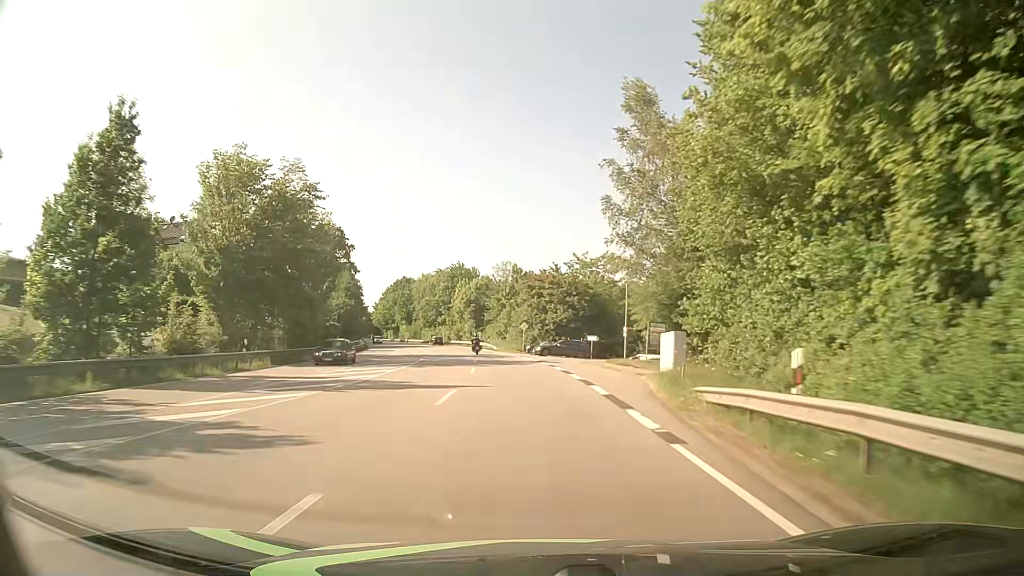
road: primary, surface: asphalt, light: Day
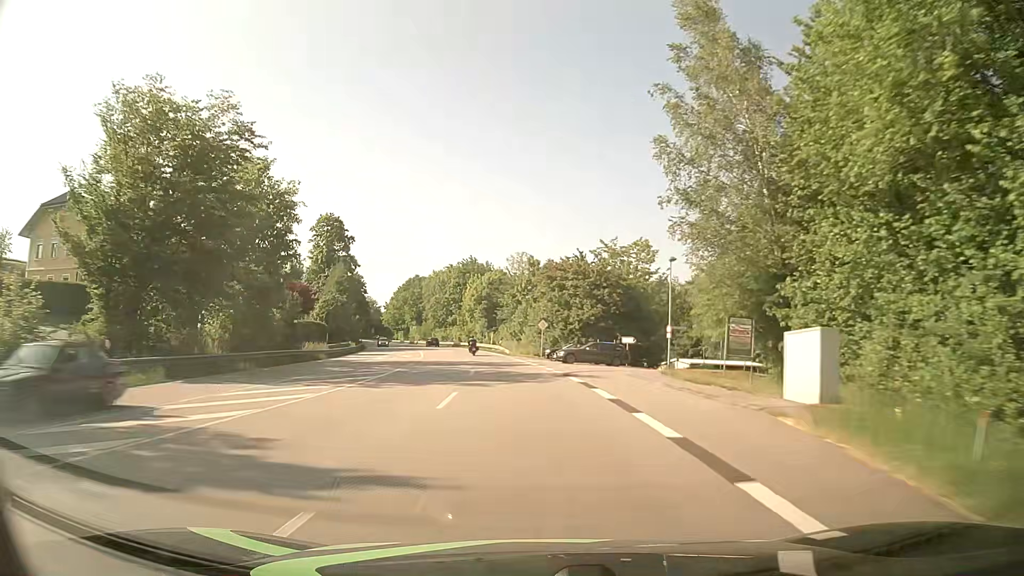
(-0.1, +12.5) m; -1°
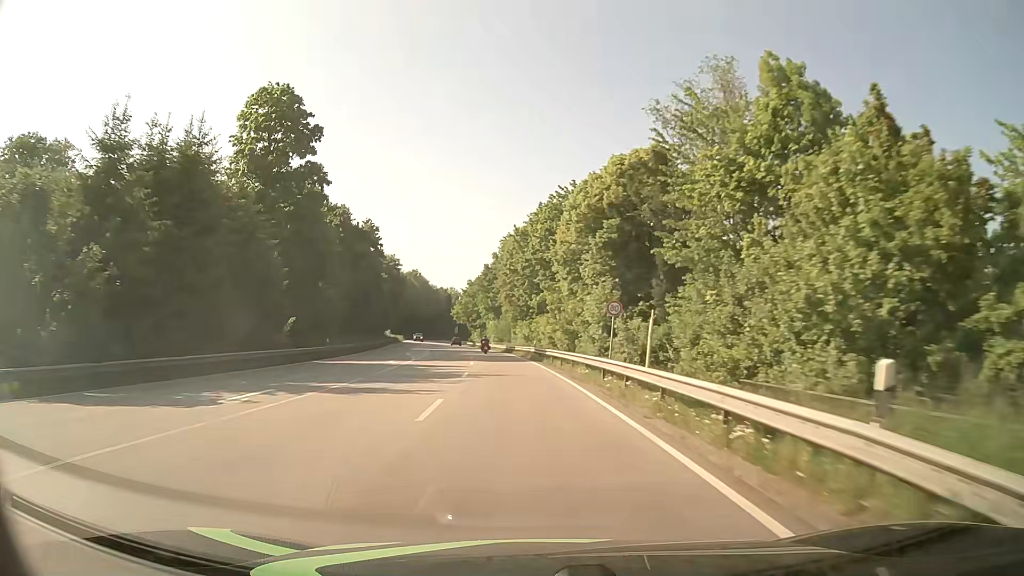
(-5.5, +62.2) m; -9°
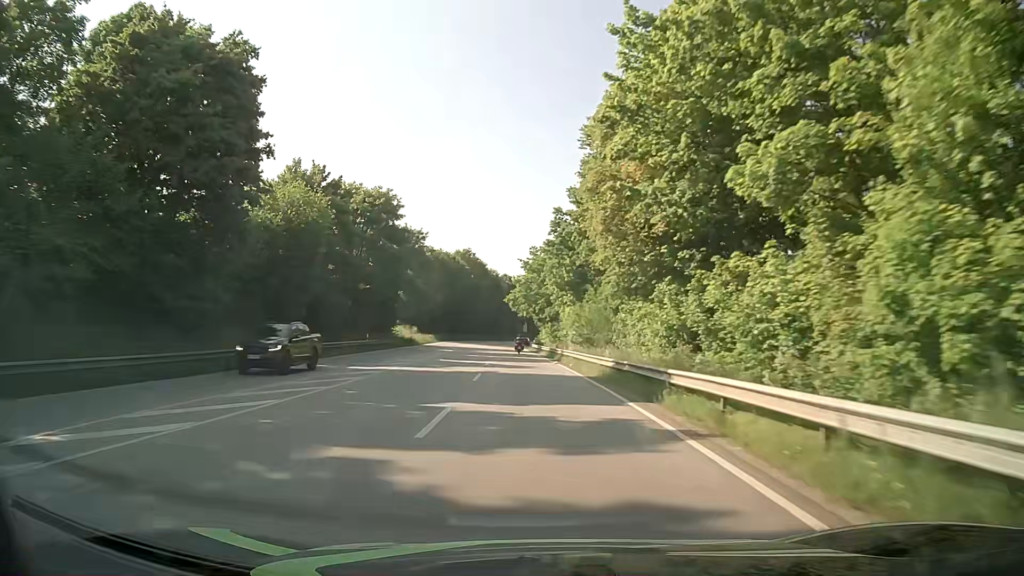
(-3.6, +50.0) m; -7°
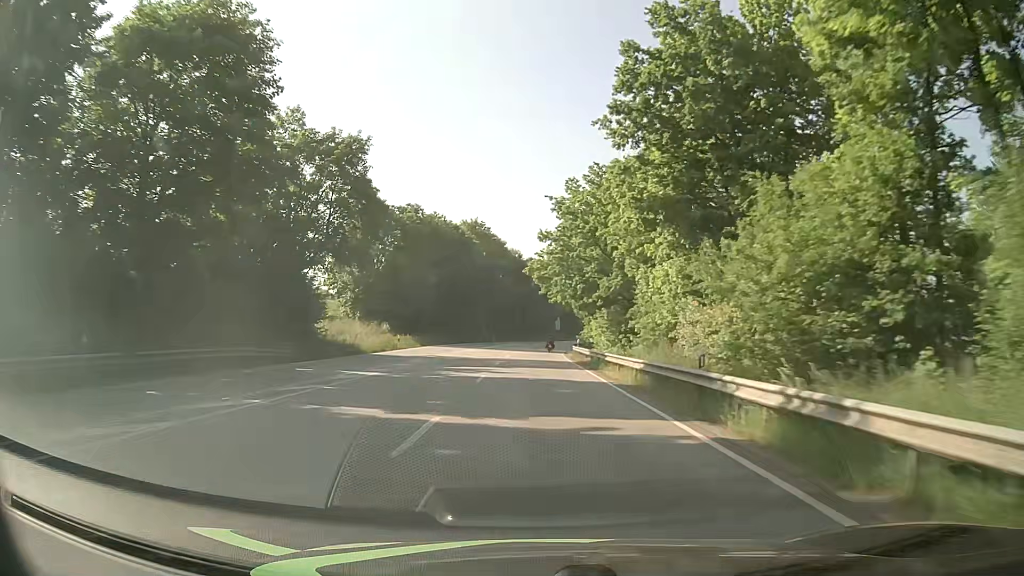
(-1.1, +37.7) m; -3°
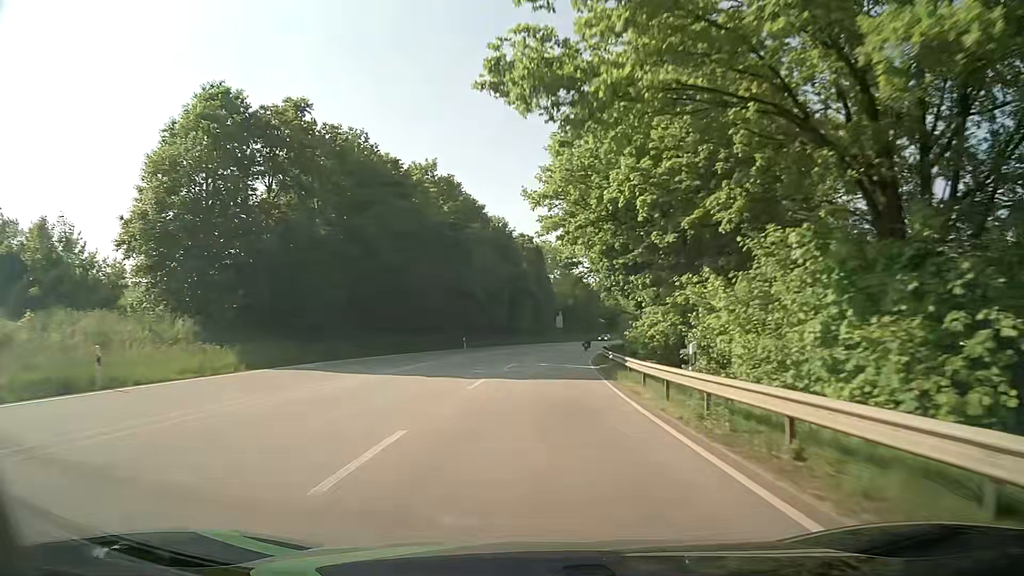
(0.0, +37.7) m; +1°
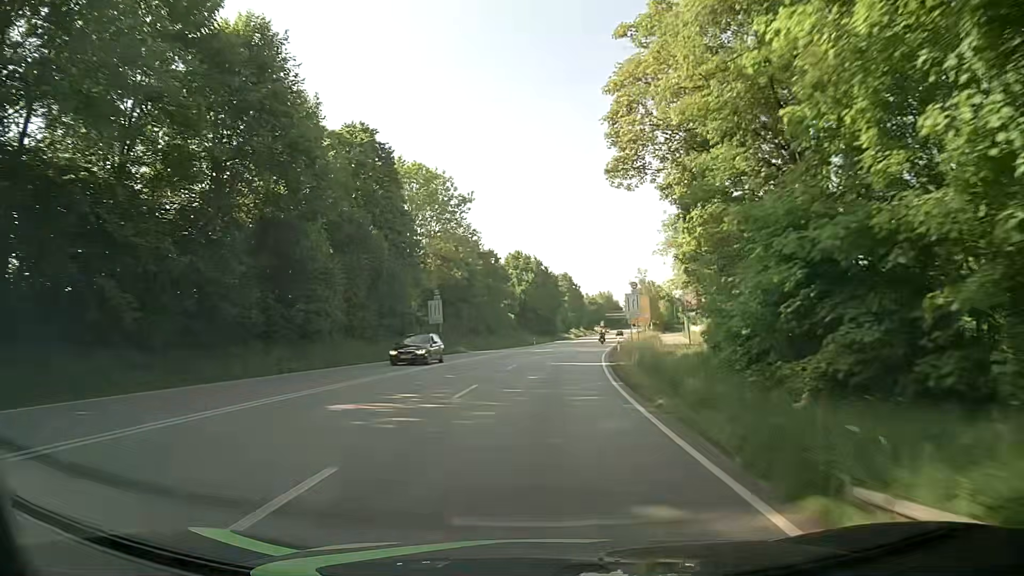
(+3.3, +62.3) m; +8°
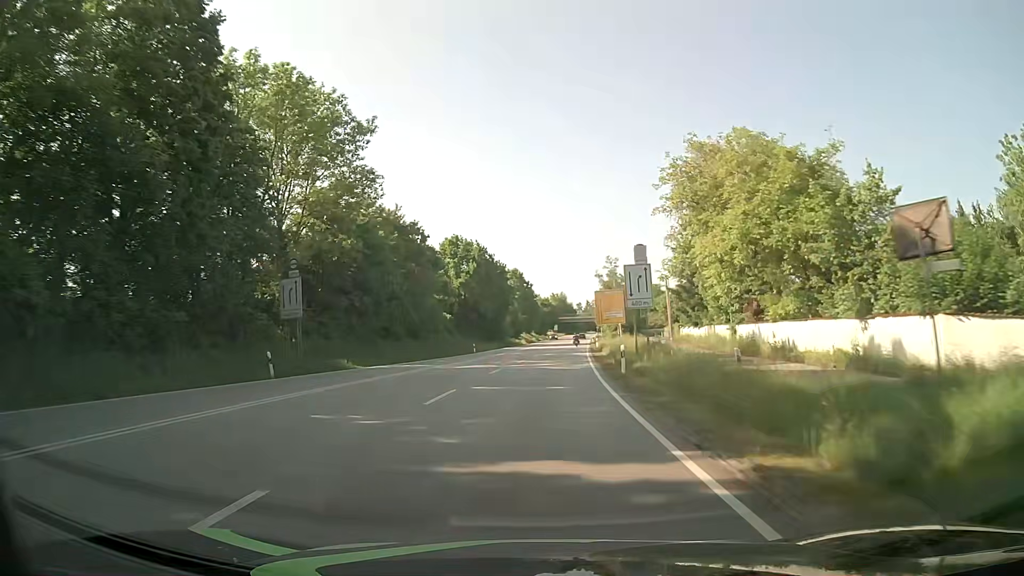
(+1.0, +24.9) m; +5°
(0, +10) (0, +20) (+1, +30) (+1, +40) (+2, +50) (+3, +60) (+3, +70) (+4, +80) (+5, +90) (+5, +100) m
